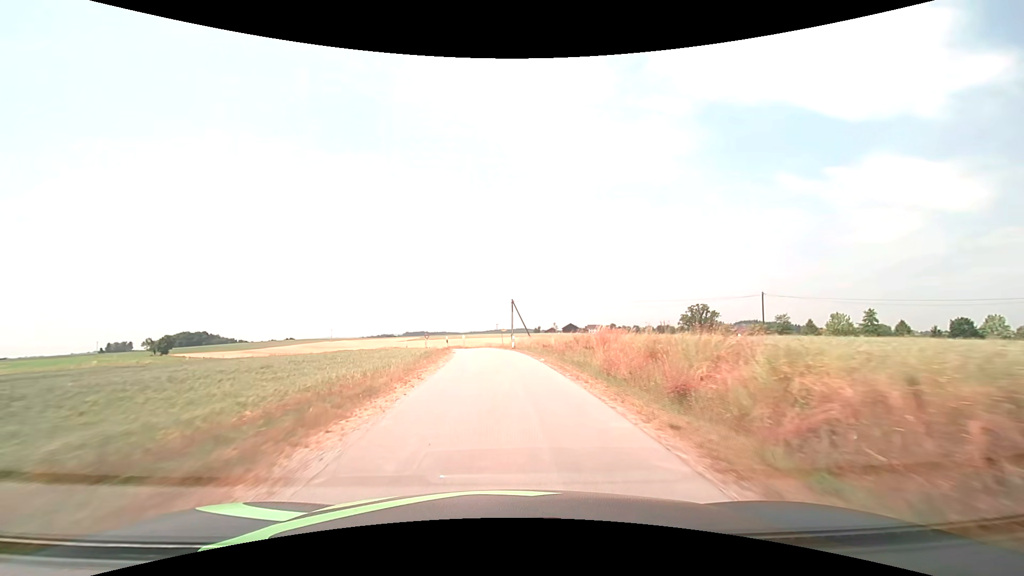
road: unclassified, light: Day
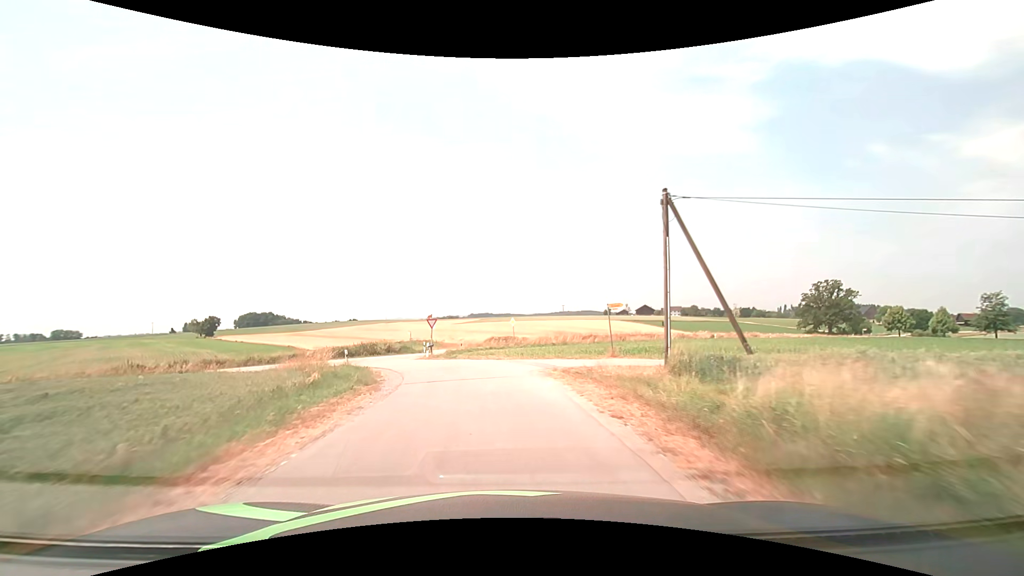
(-2.2, +42.5) m; -7°
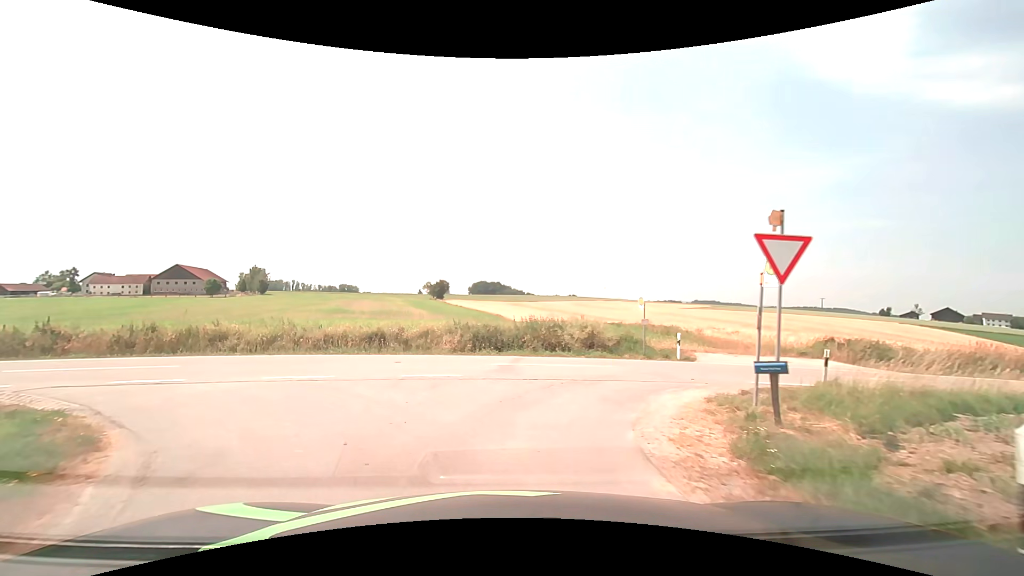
(-5.2, +28.3) m; -25°
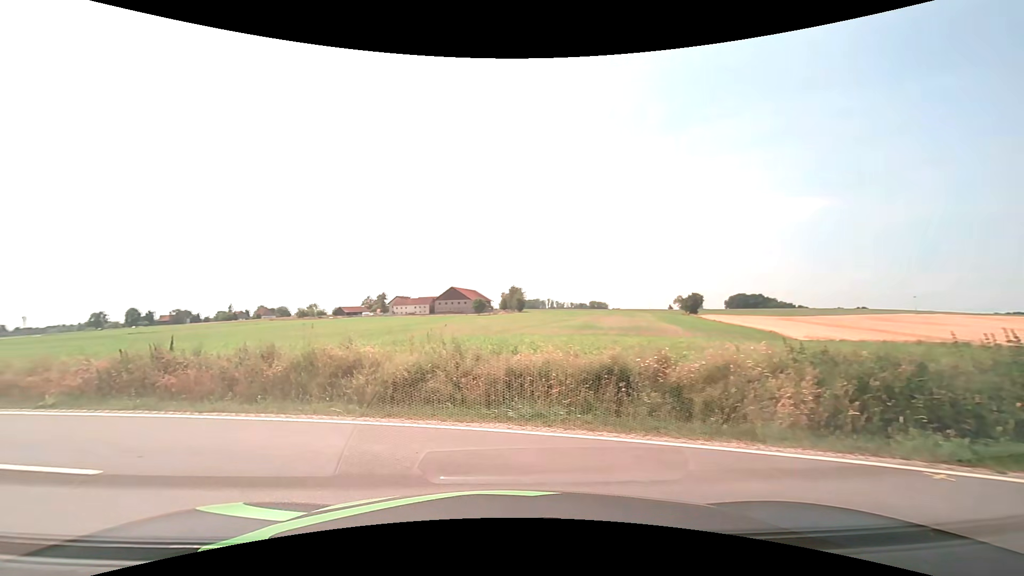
(-1.4, +10.5) m; -28°
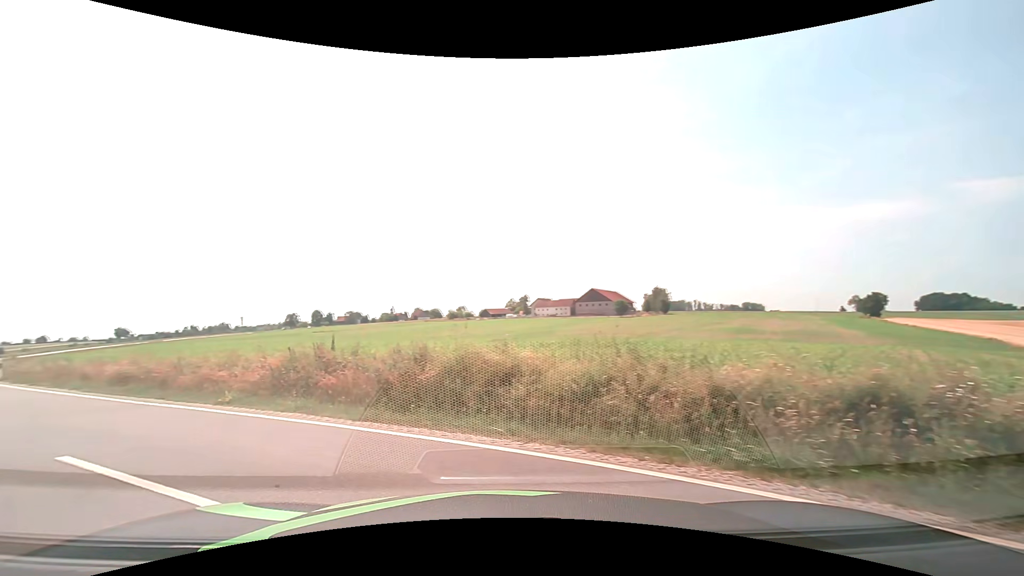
(-0.3, +2.1) m; -15°
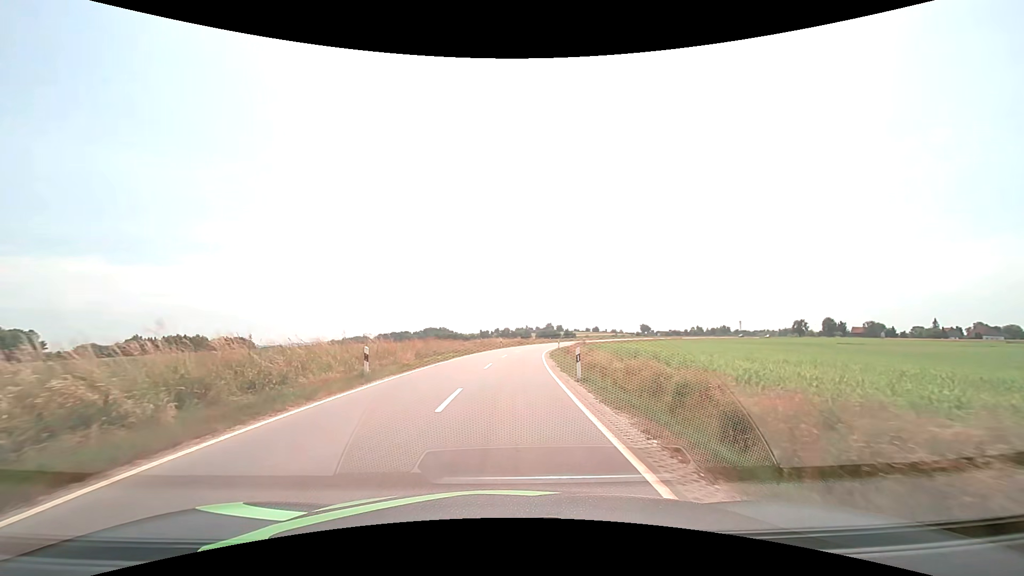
(-13.1, +15.2) m; -53°
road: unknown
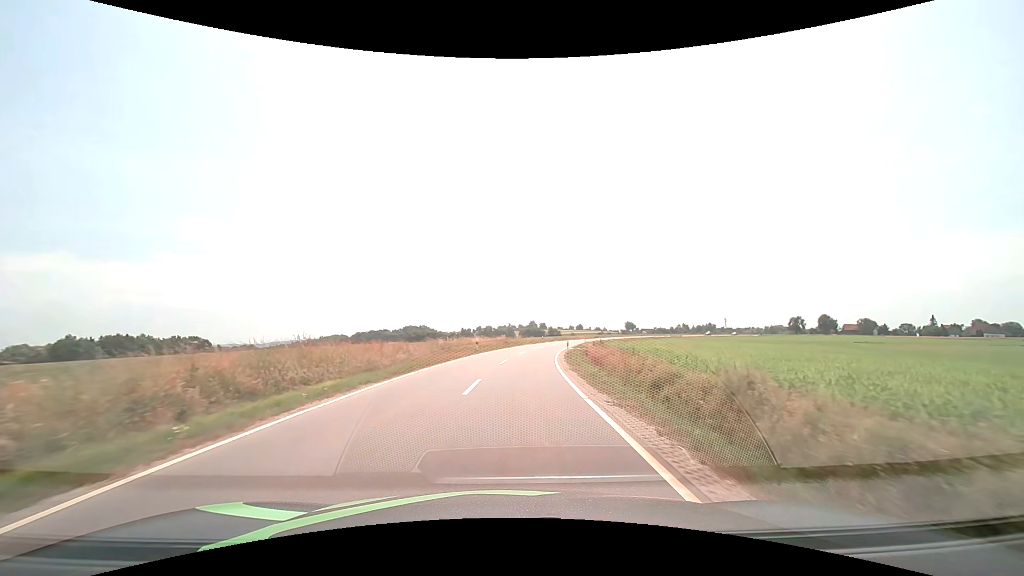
(+0.1, +22.5) m; +2°
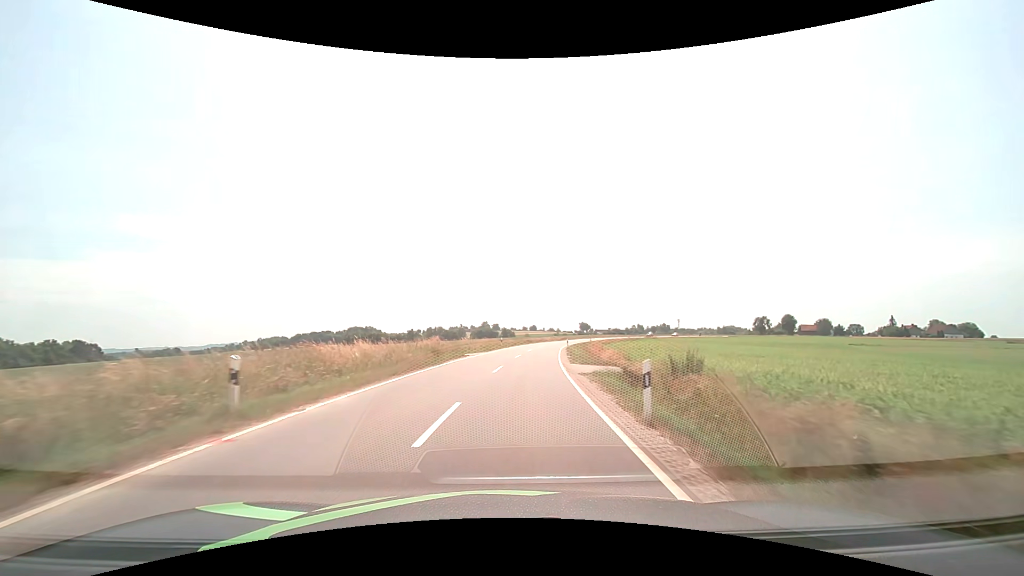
(+1.3, +30.0) m; +5°
(0, +10) (+1, +20) (+2, +30) (+3, +40) (+4, +50) (+6, +60) (+7, +70) (+9, +79) (+12, +89) (+15, +99) m
